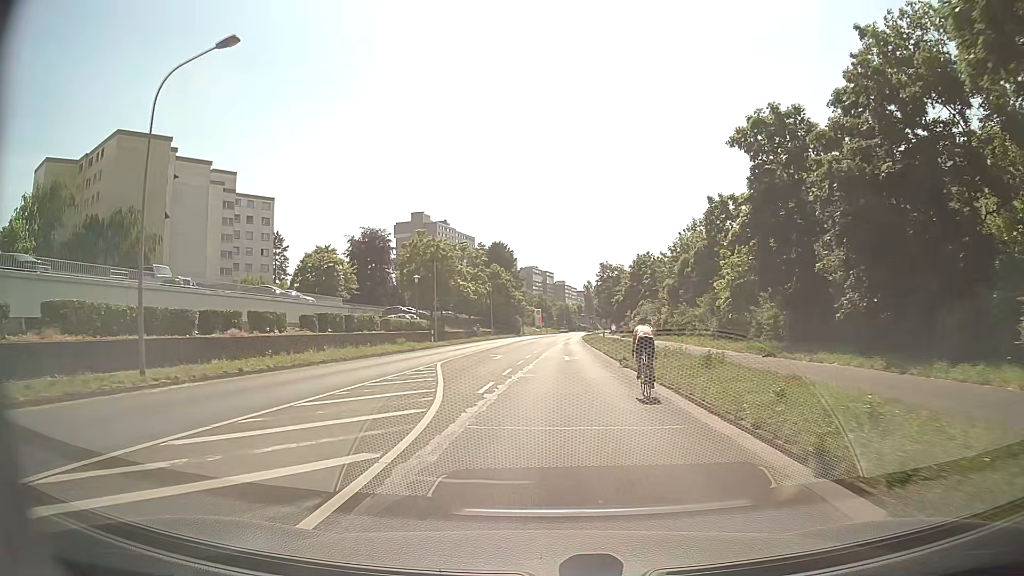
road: secondary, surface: asphalt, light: Day
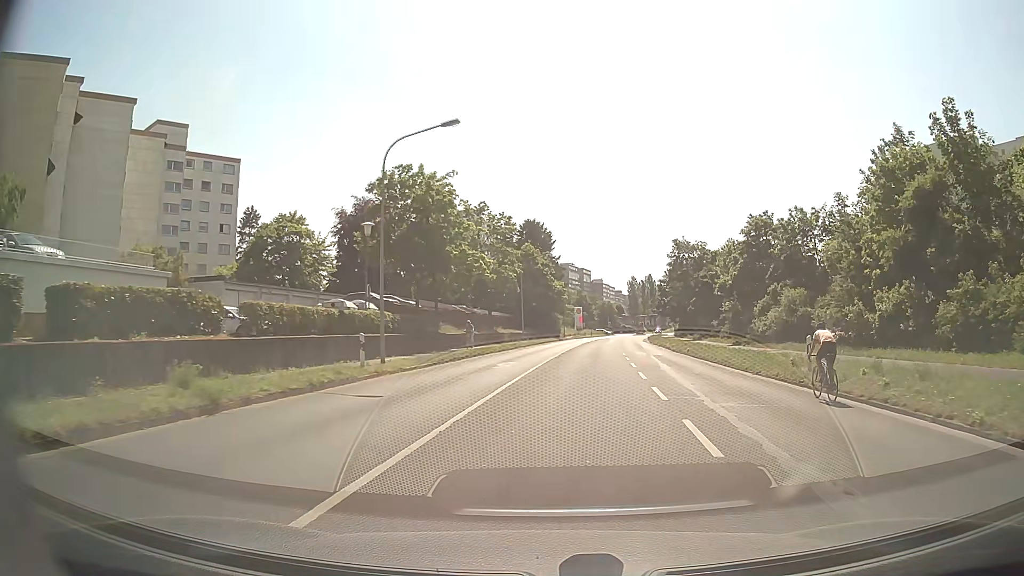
(-2.0, +30.4) m; -3°
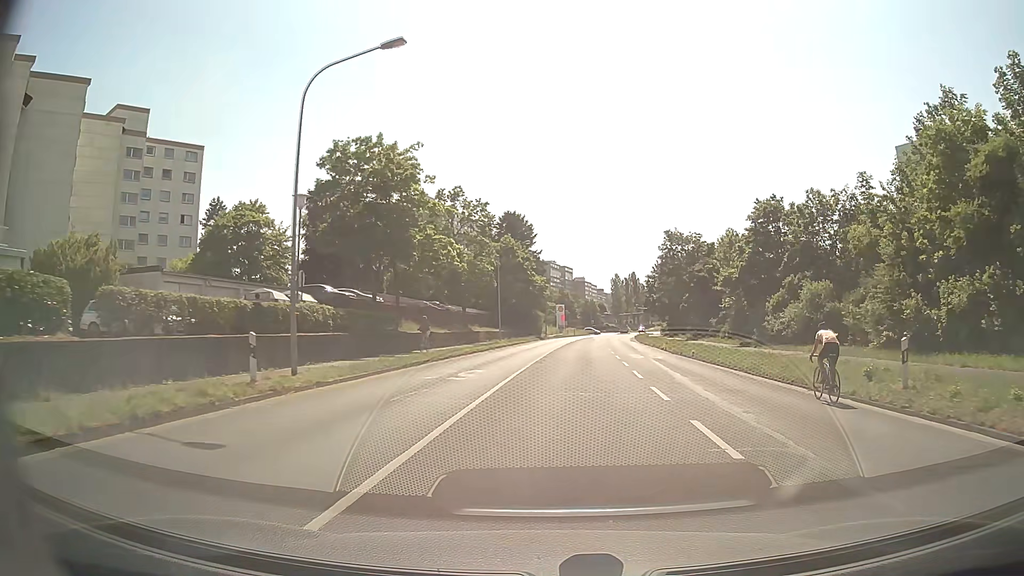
(+0.1, +6.3) m; +2°
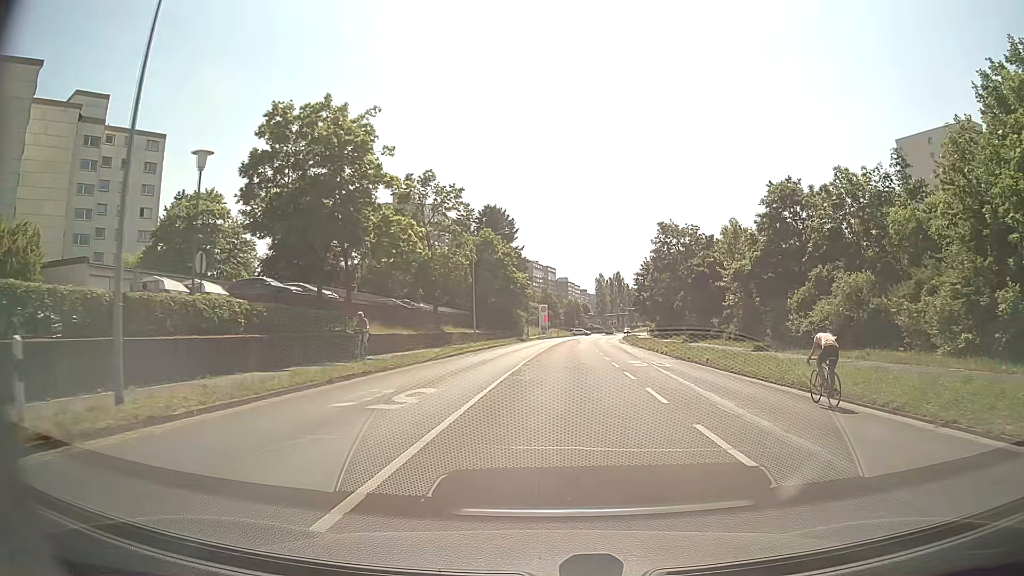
(+0.1, +6.4) m; +2°
